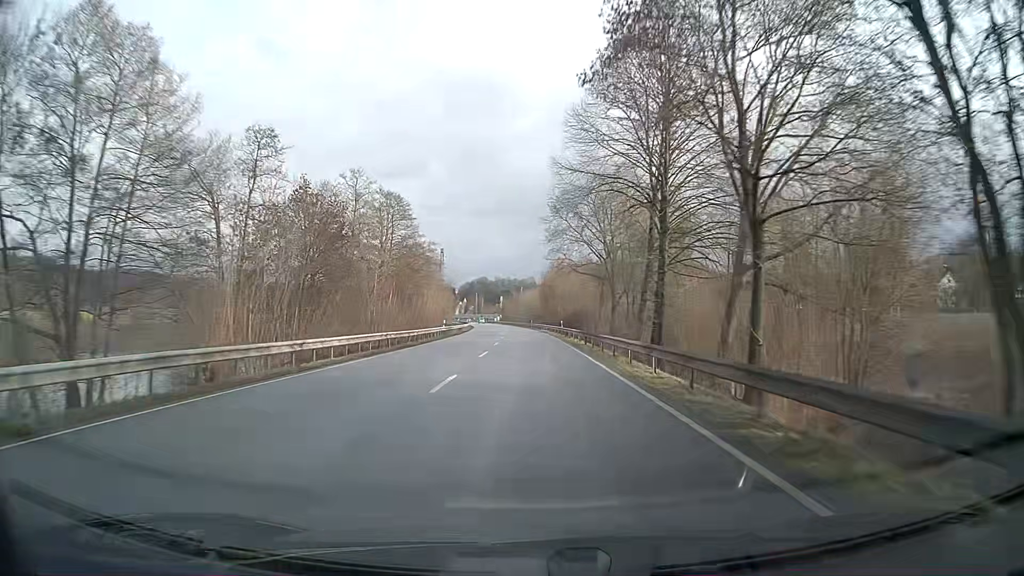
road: primary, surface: asphalt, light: Day
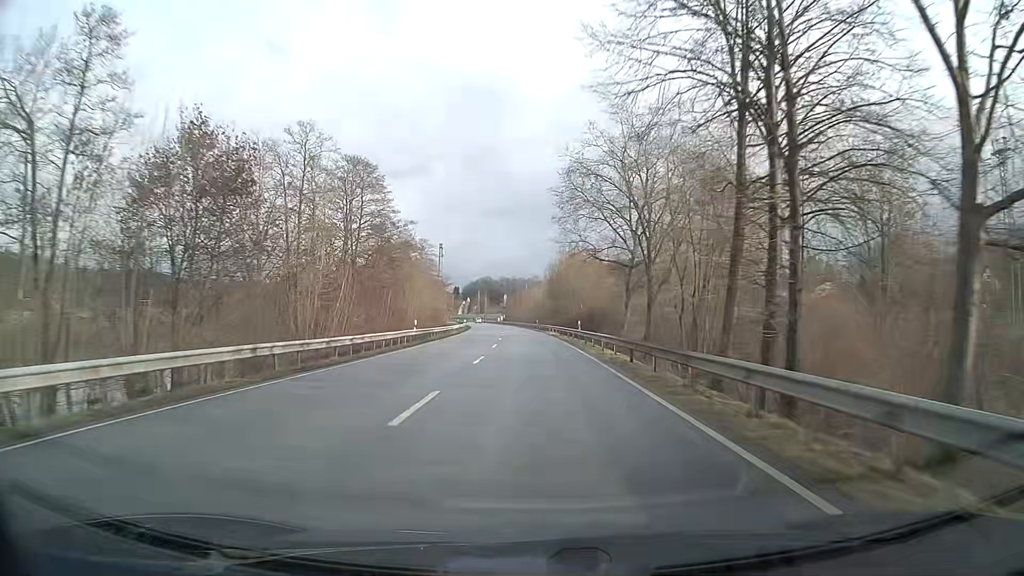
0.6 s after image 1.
(-0.1, +15.8) m; -1°
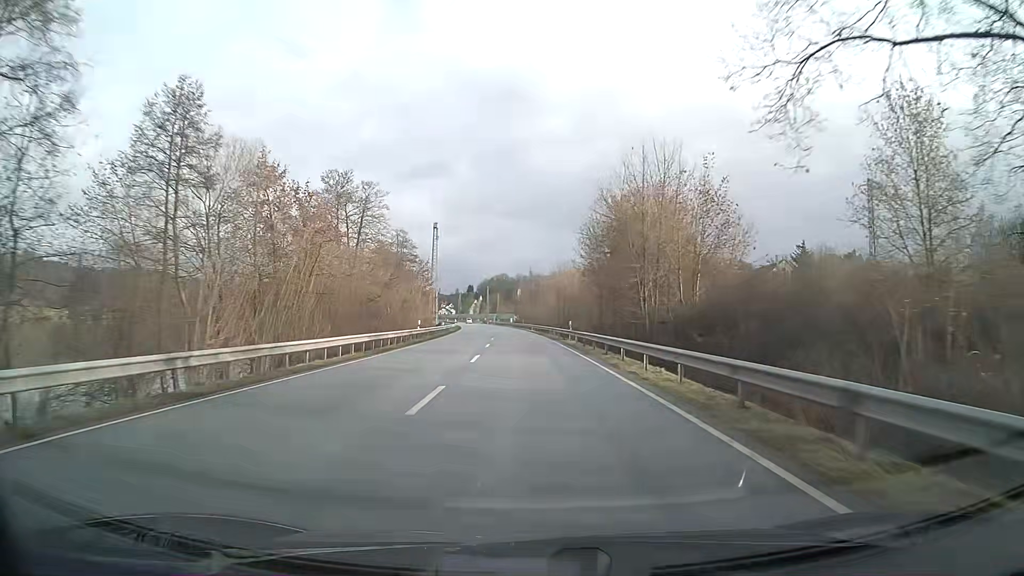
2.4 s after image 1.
(-0.6, +47.4) m; -2°
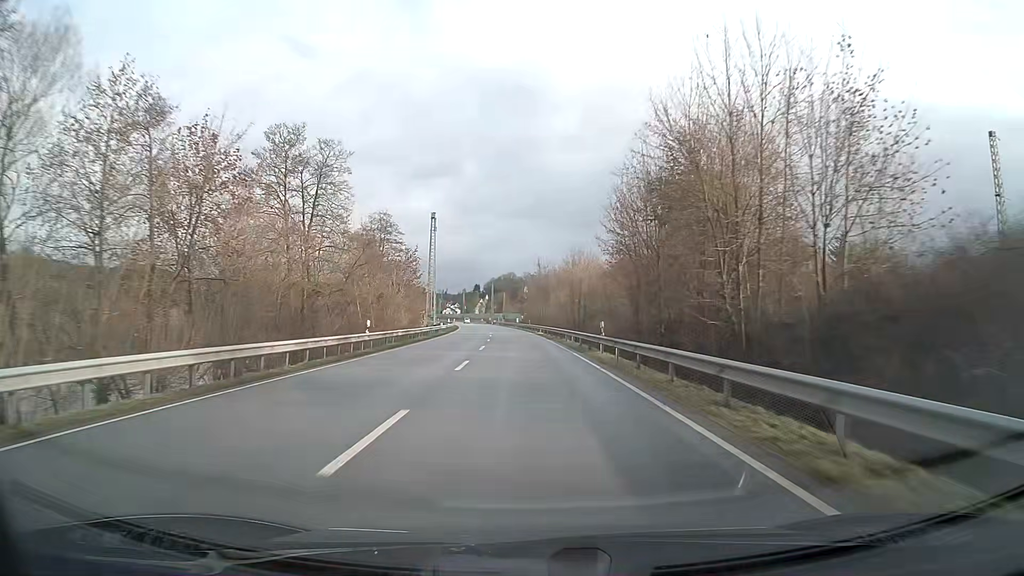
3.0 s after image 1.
(-0.1, +15.8) m; -1°
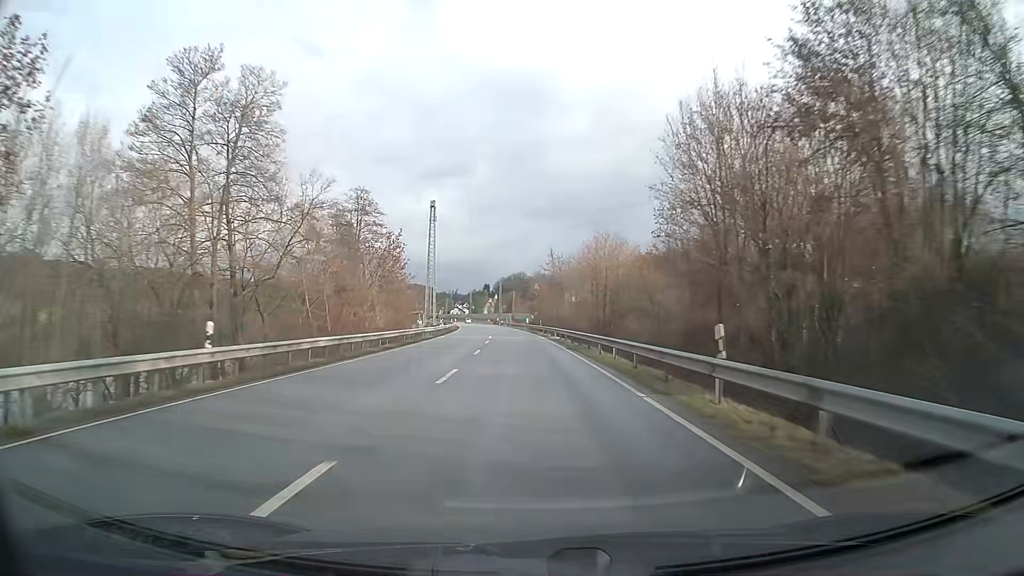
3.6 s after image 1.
(-0.1, +15.8) m; -1°
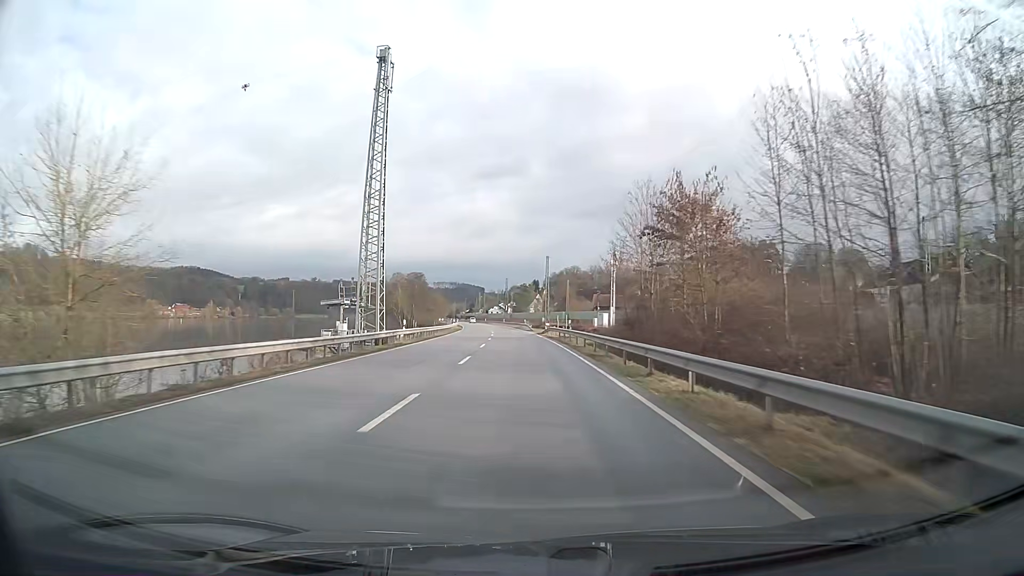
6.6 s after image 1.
(-3.0, +78.9) m; -4°
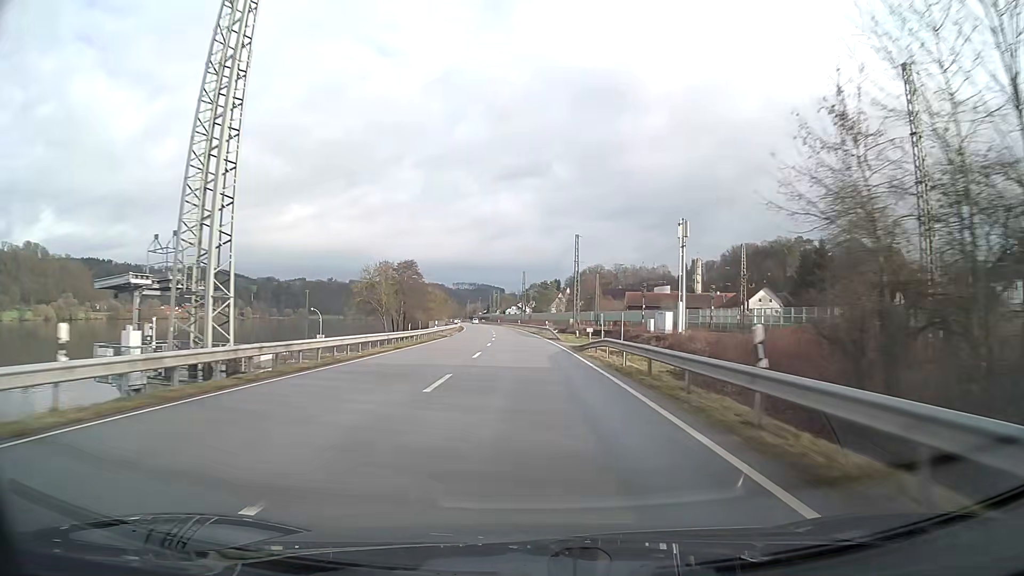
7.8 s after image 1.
(-0.5, +31.6) m; -2°
(0, +10) (0, +20) (0, +30) (-1, +40) (-1, +50) (-1, +60) (-2, +70) (-3, +80) (-3, +90) (-4, +100) m
